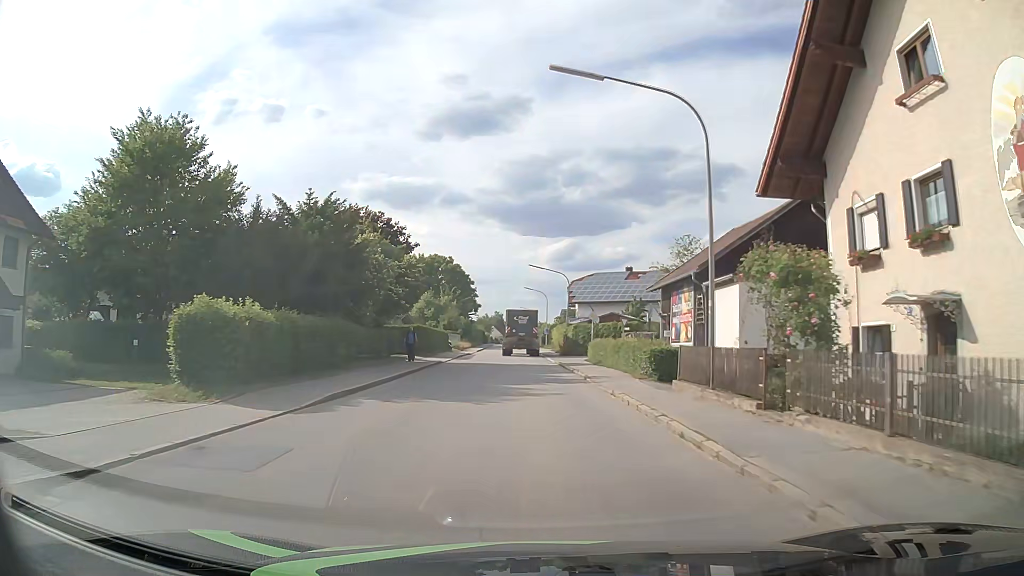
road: tertiary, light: Day
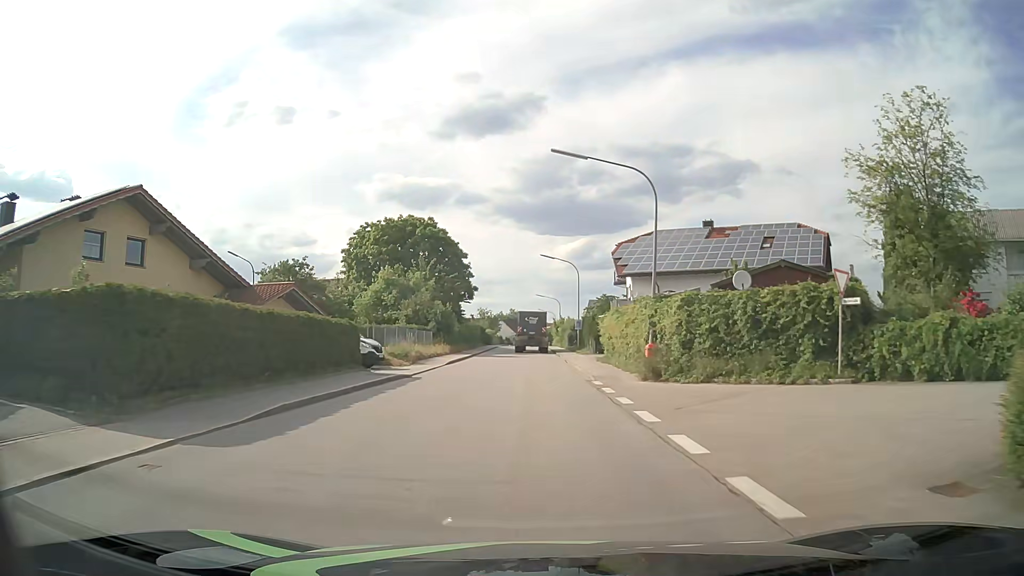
(-0.7, +36.3) m; -1°
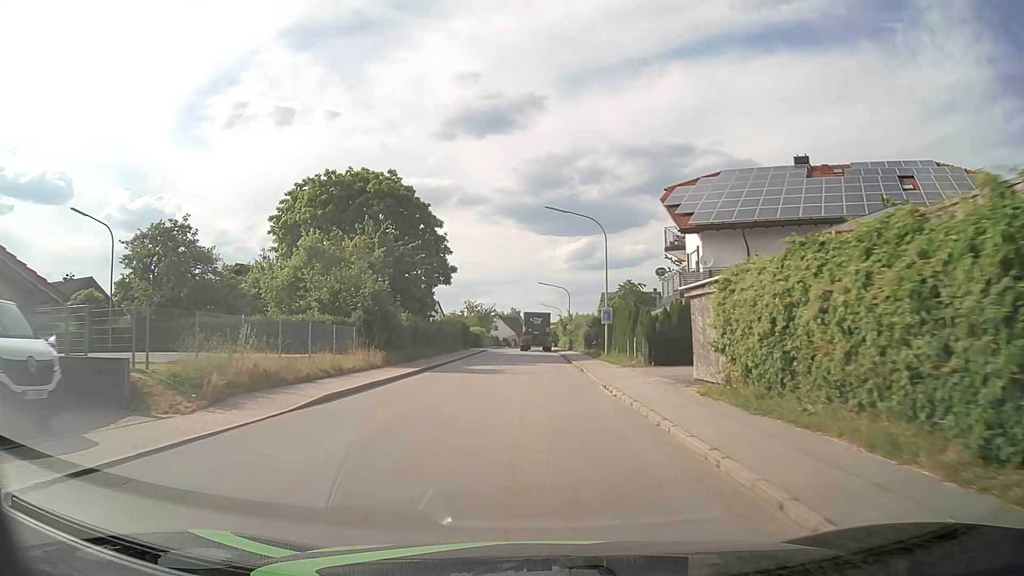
(-0.1, +22.0) m; 0°
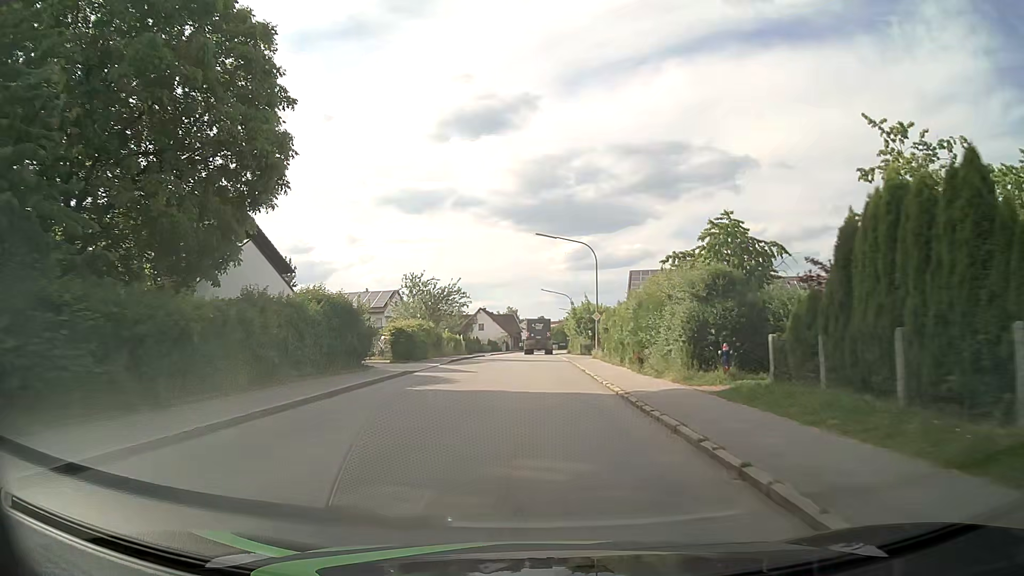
(0.0, +36.8) m; 0°
(0, +10) (0, +20) (0, +30) (+1, +40) (+1, +50) (+1, +60) (+1, +70) (+1, +80) (+1, +90) (+2, +100) m
